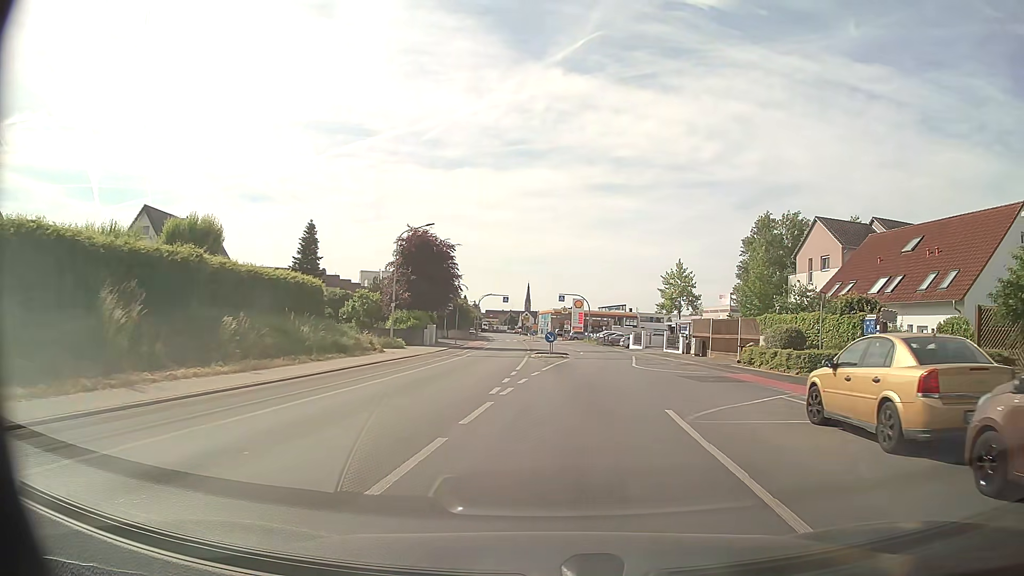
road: tertiary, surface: asphalt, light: Day
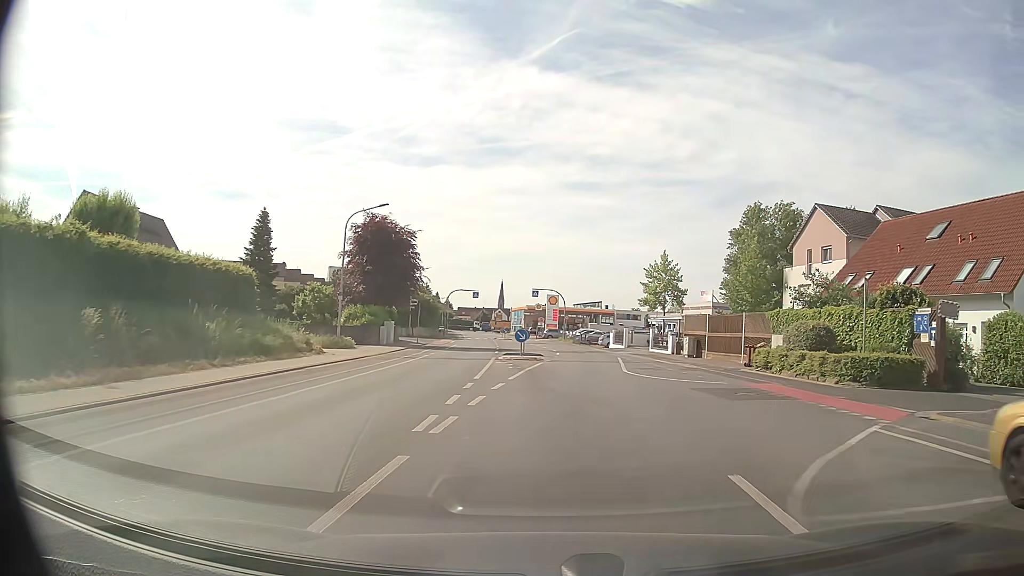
(+0.1, +5.9) m; +2°
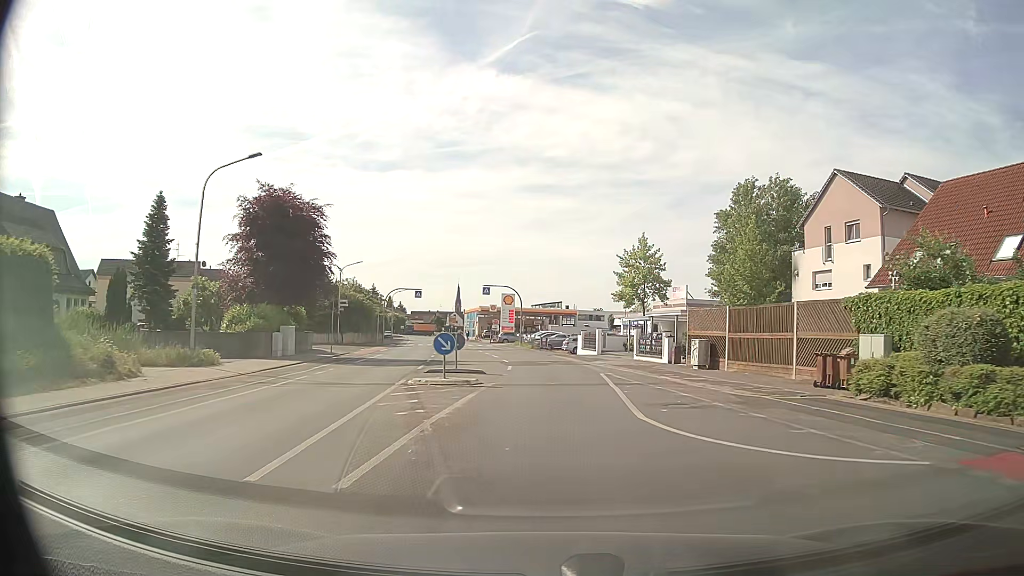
(+0.5, +12.3) m; +4°
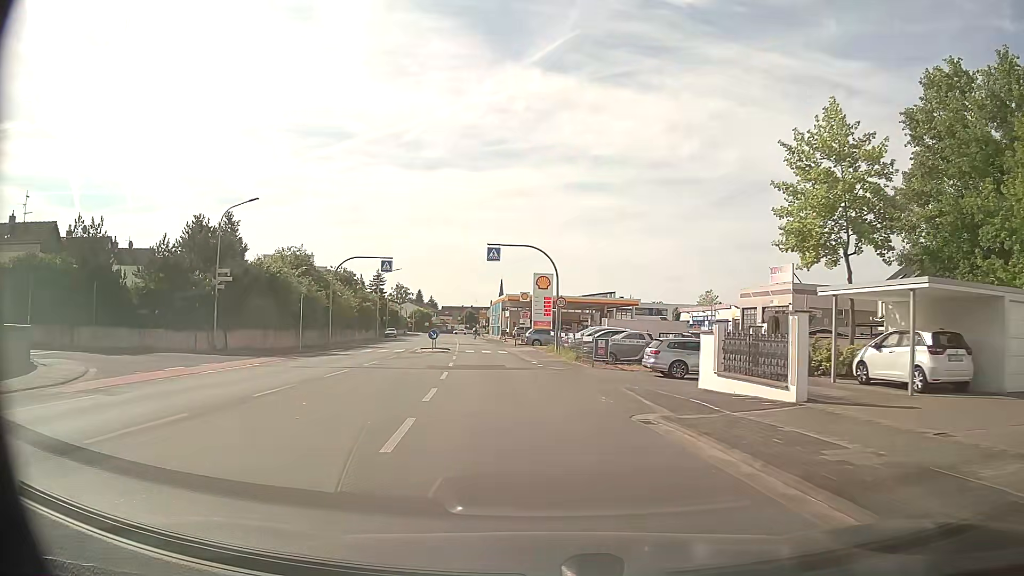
(-0.3, +31.4) m; -4°
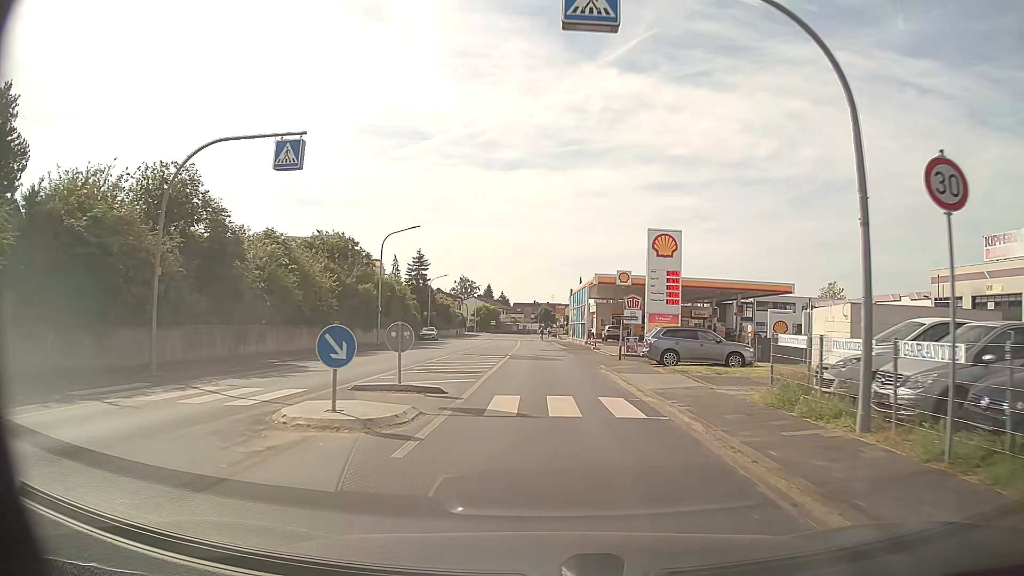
(-2.4, +30.3) m; -7°
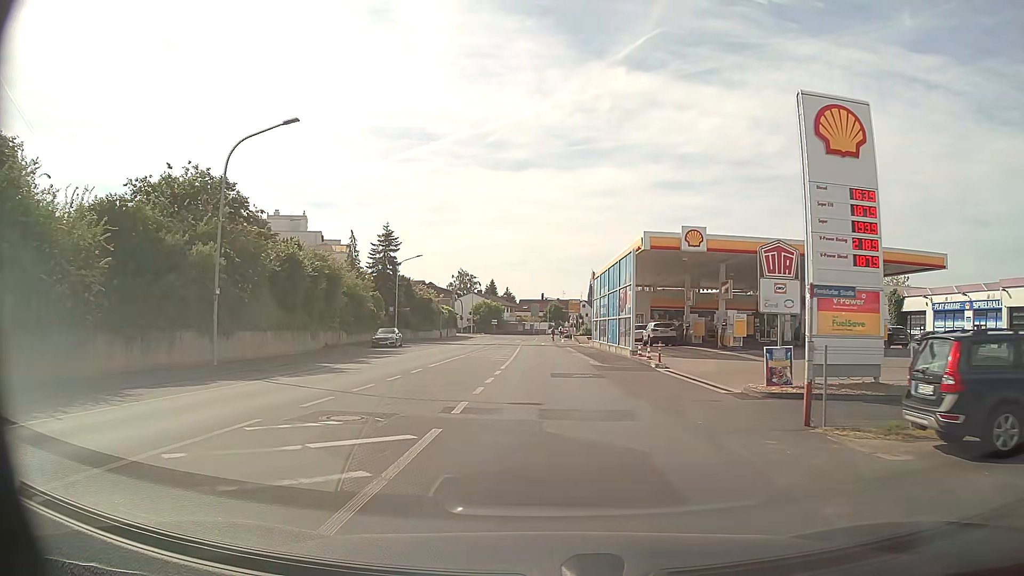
(-0.2, +23.6) m; -1°
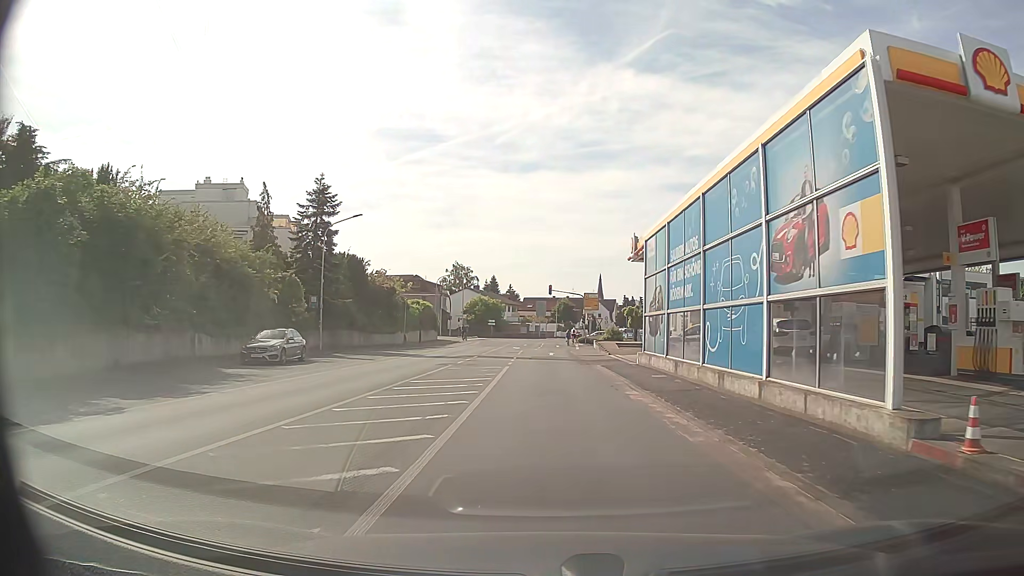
(-0.2, +22.9) m; -1°
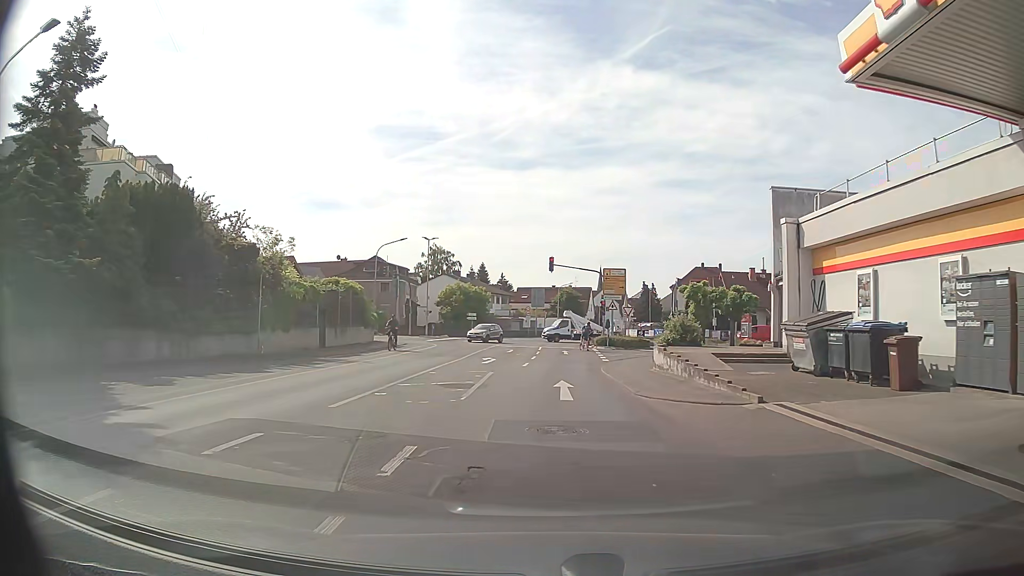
(0.0, +27.7) m; +1°
(0, +10) (0, +20) (0, +30) (+1, +40) (+1, +50) (+1, +60) (+2, +70) (+4, +80) (+6, +89) (+9, +99) m
